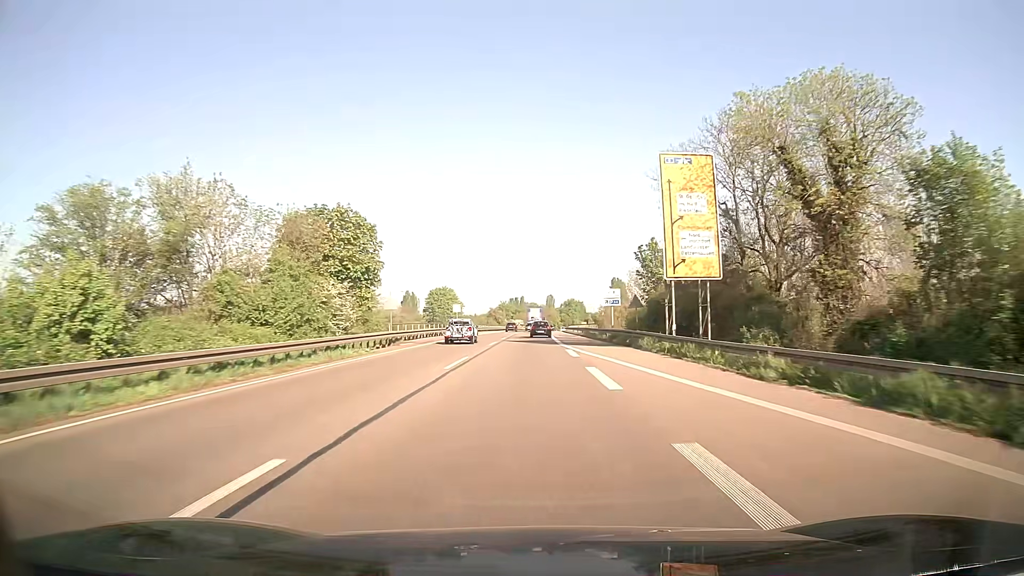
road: trunk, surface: asphalt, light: Day
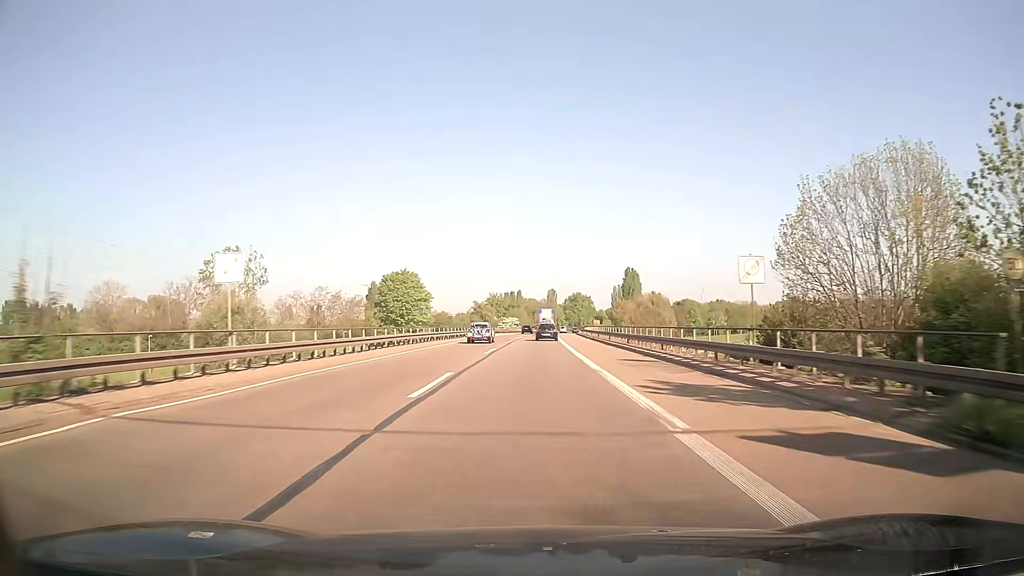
(+0.2, +57.1) m; 0°
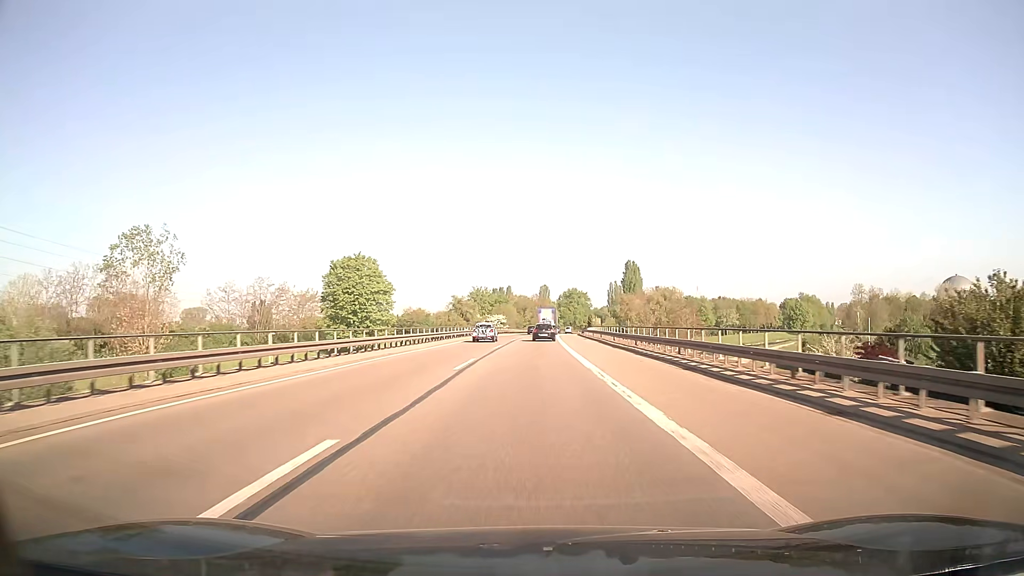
(+0.2, +28.4) m; +1°
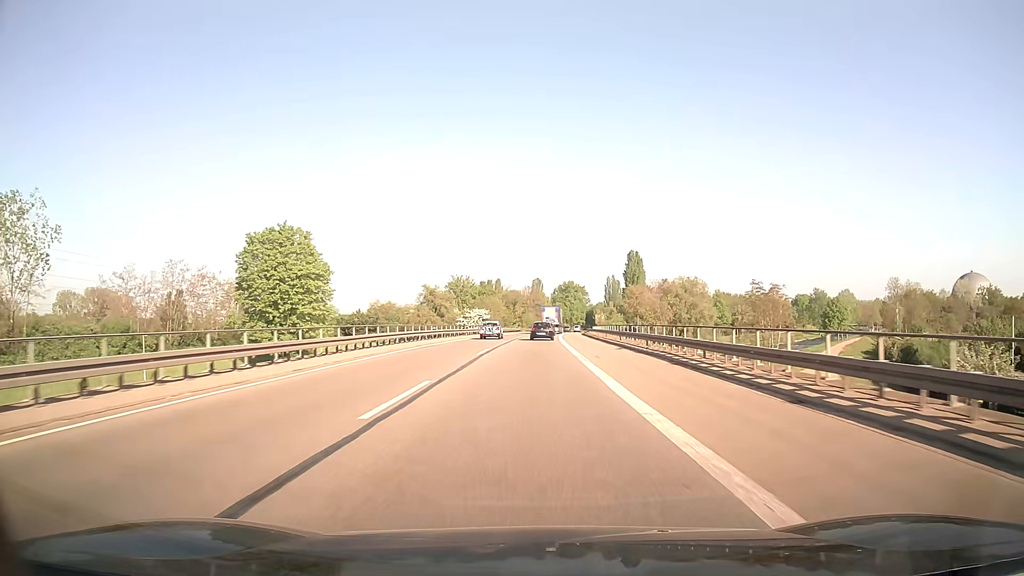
(+0.2, +28.3) m; +1°
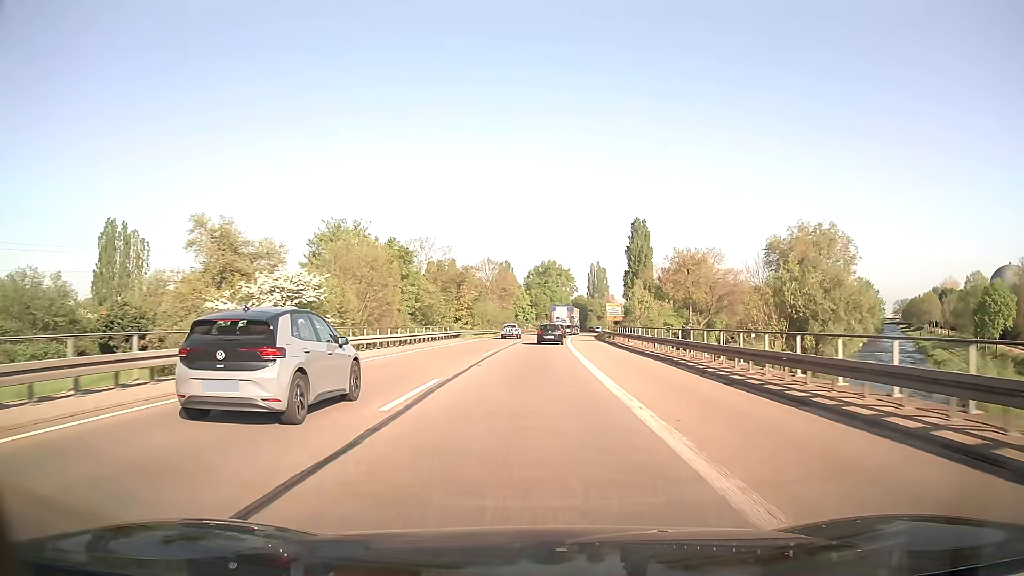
(+1.2, +70.7) m; +2°
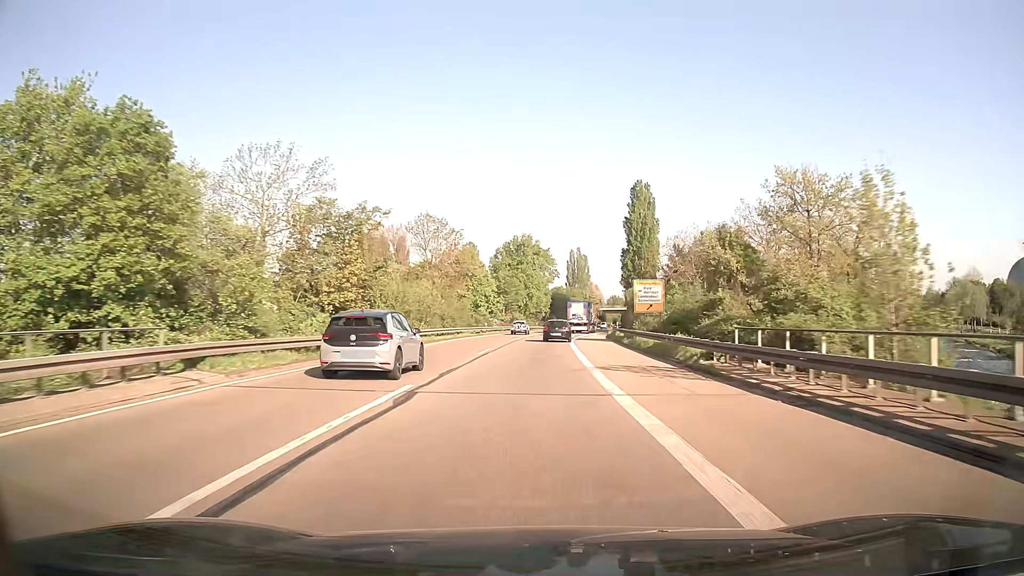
(+0.9, +42.2) m; +2°
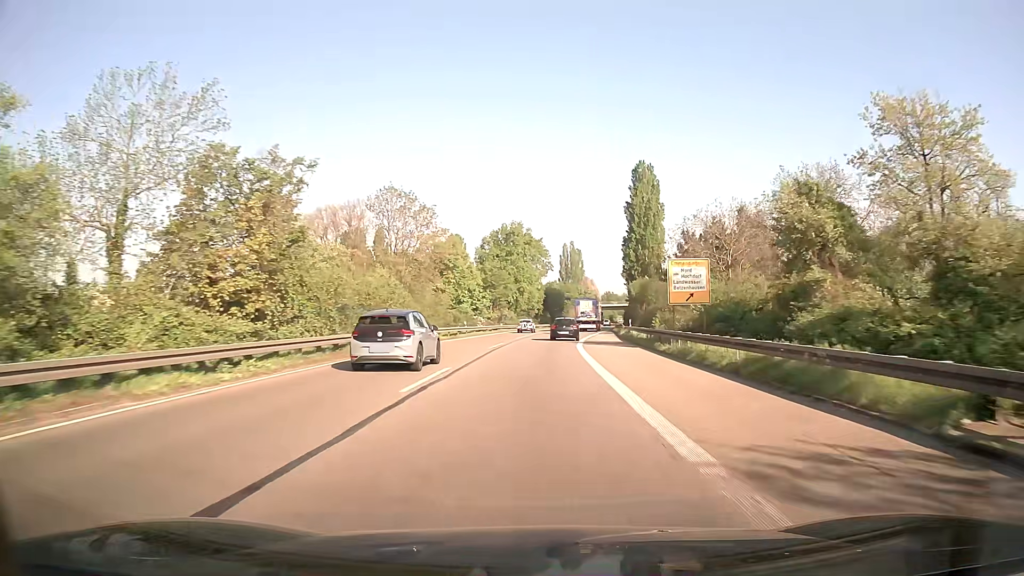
(+0.1, +14.2) m; +1°
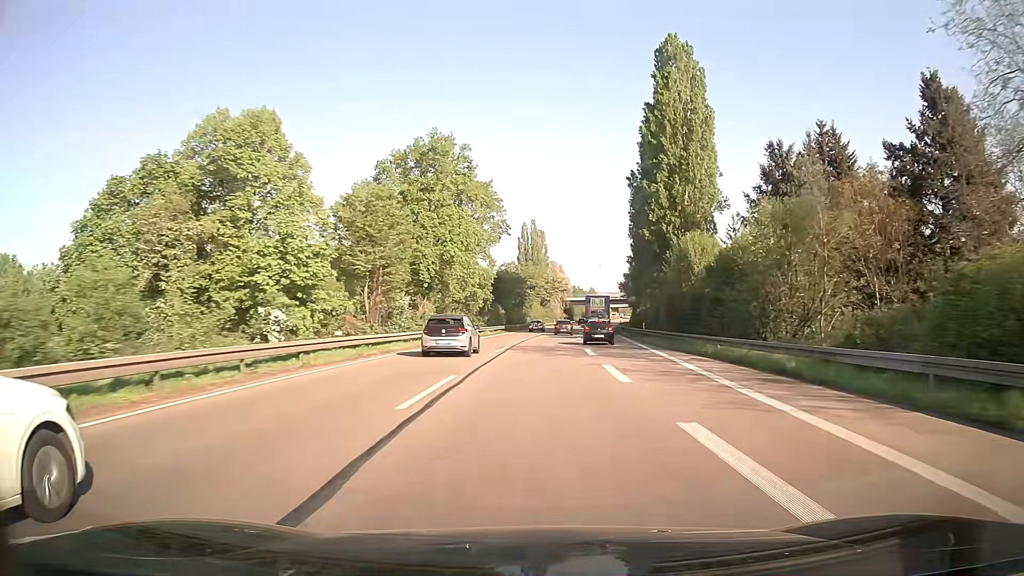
(+1.7, +57.1) m; +4°
(0, +10) (0, +20) (+1, +30) (+1, +40) (+2, +50) (+2, +60) (+3, +70) (+4, +80) (+5, +90) (+6, +100) m
